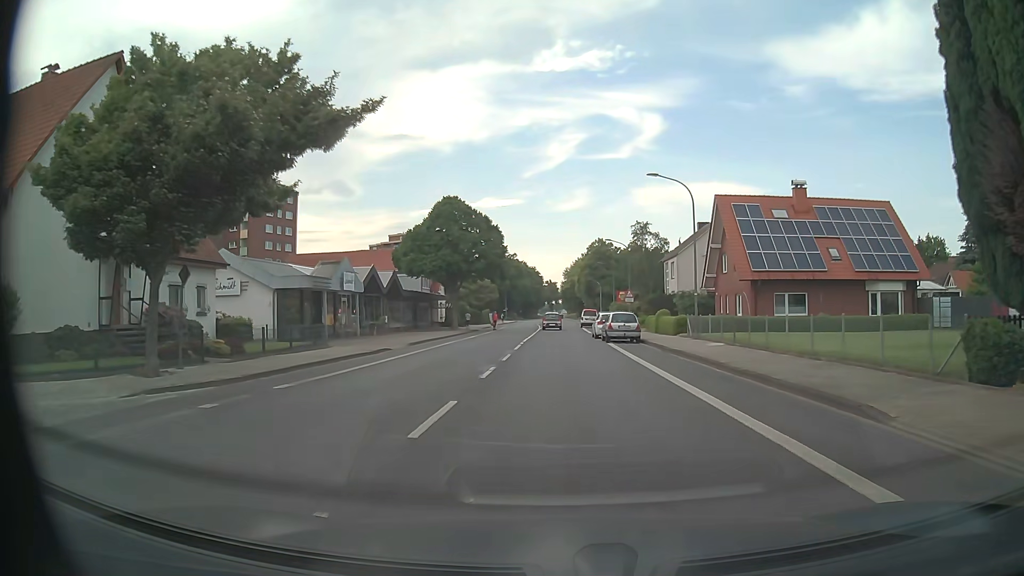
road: tertiary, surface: asphalt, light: Day
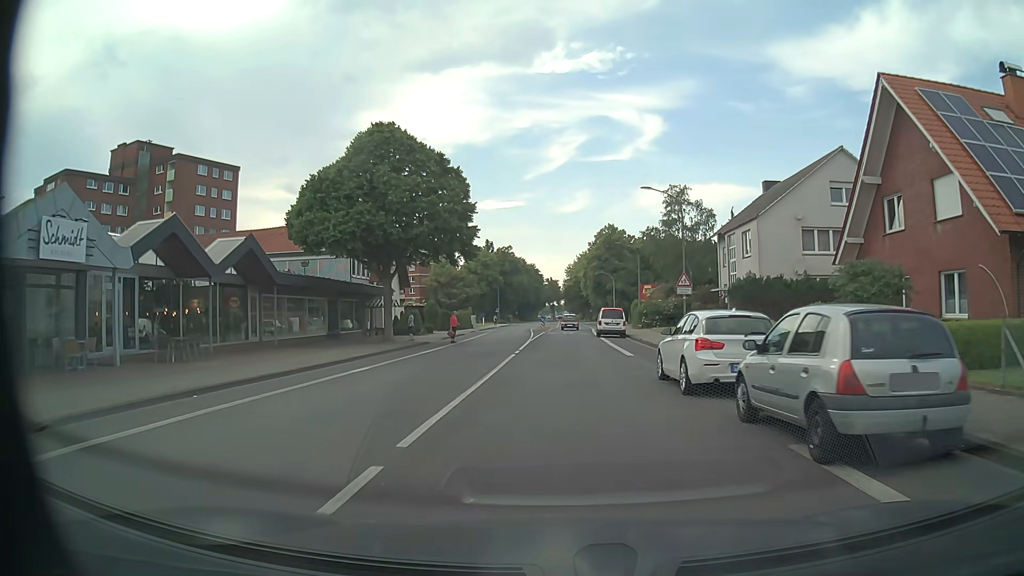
(0.0, +25.6) m; 0°
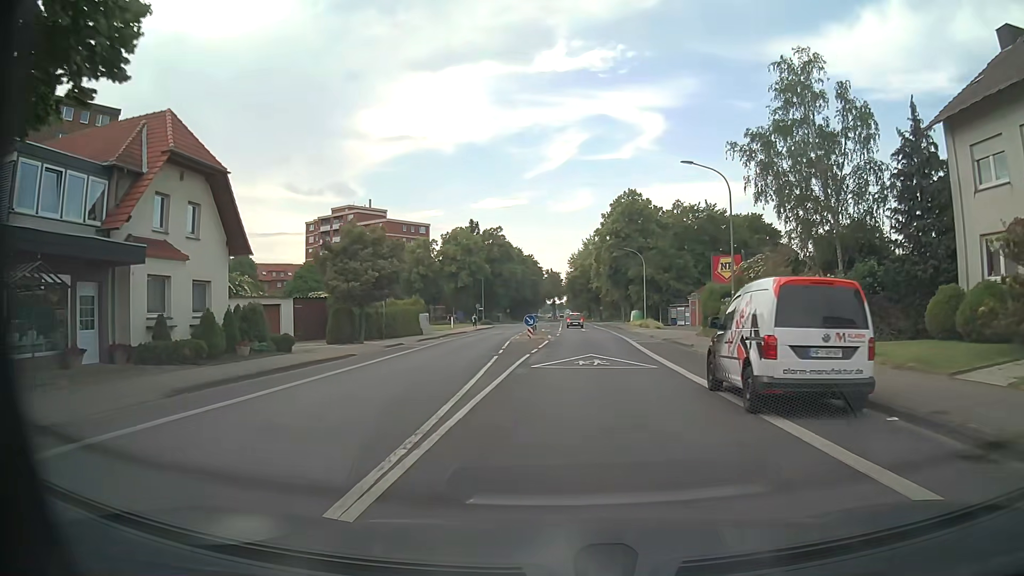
(-0.1, +33.0) m; 0°
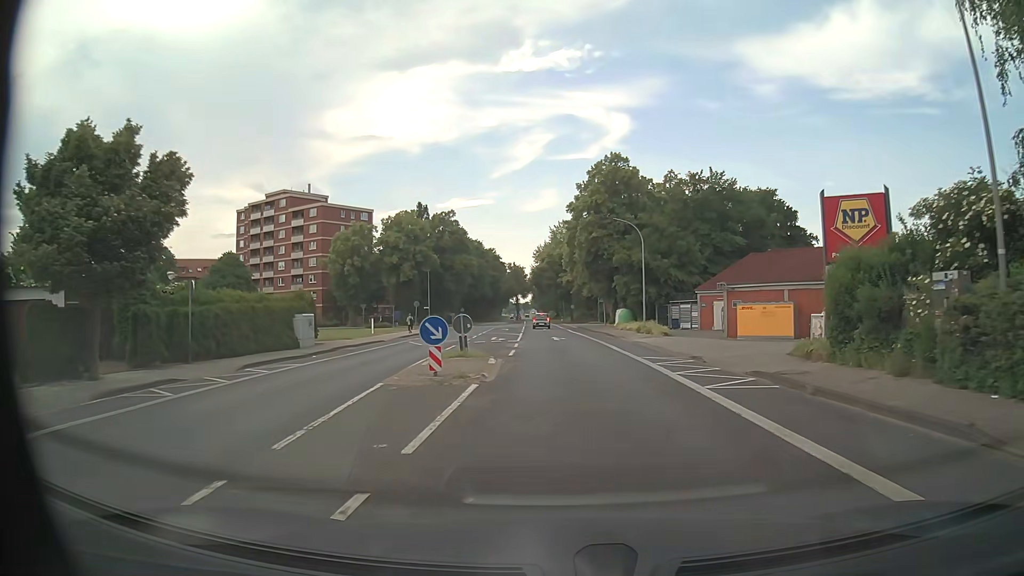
(+0.4, +20.5) m; +3°
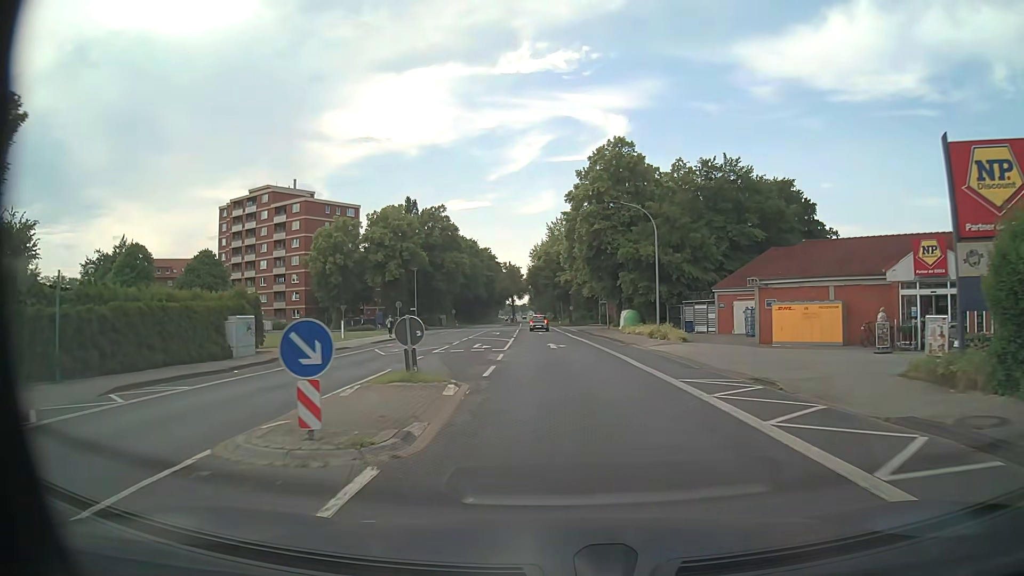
(0.0, +7.1) m; 0°
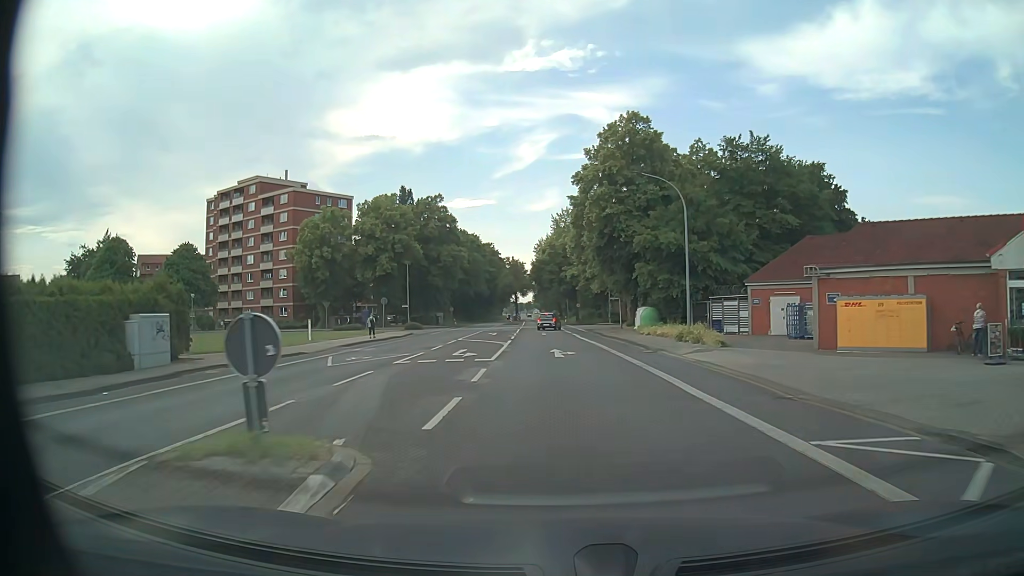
(-0.1, +7.4) m; -1°
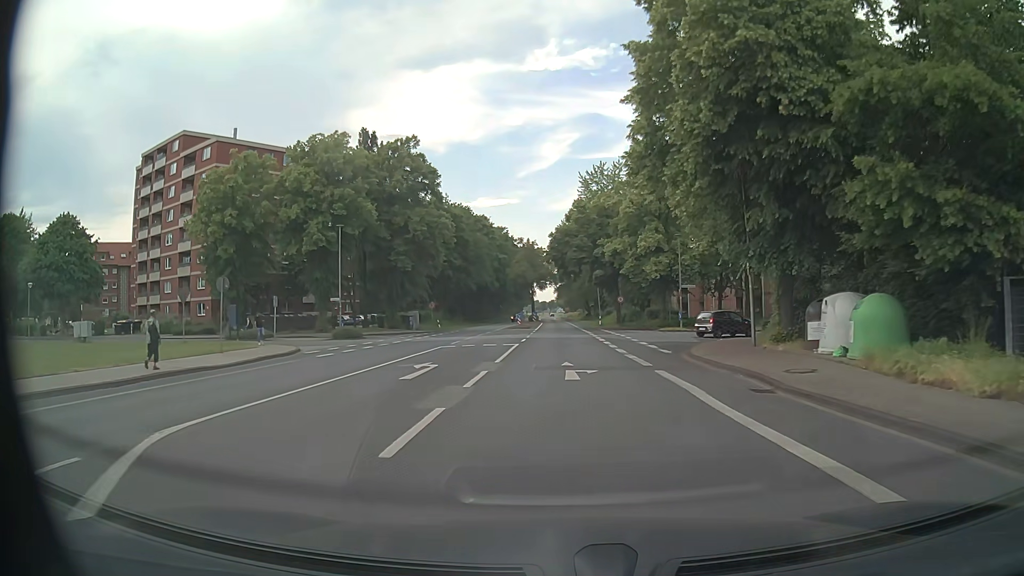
(-0.7, +31.8) m; -2°
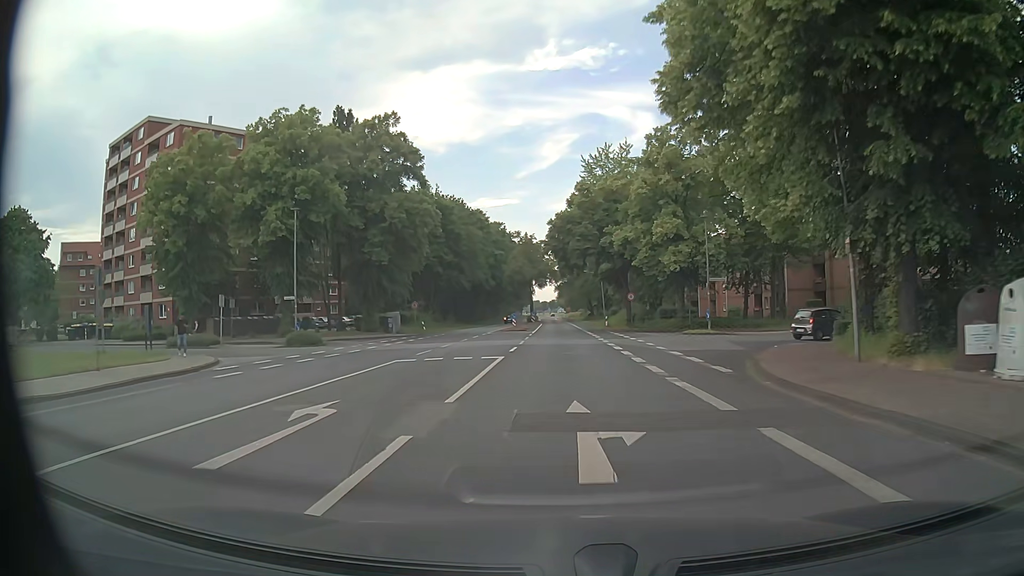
(0.0, +8.2) m; 0°
(0, +10) (0, +20) (0, +30) (0, +40) (0, +50) (0, +60) (0, +70) (-1, +80) (-1, +90) (-1, +100) m
